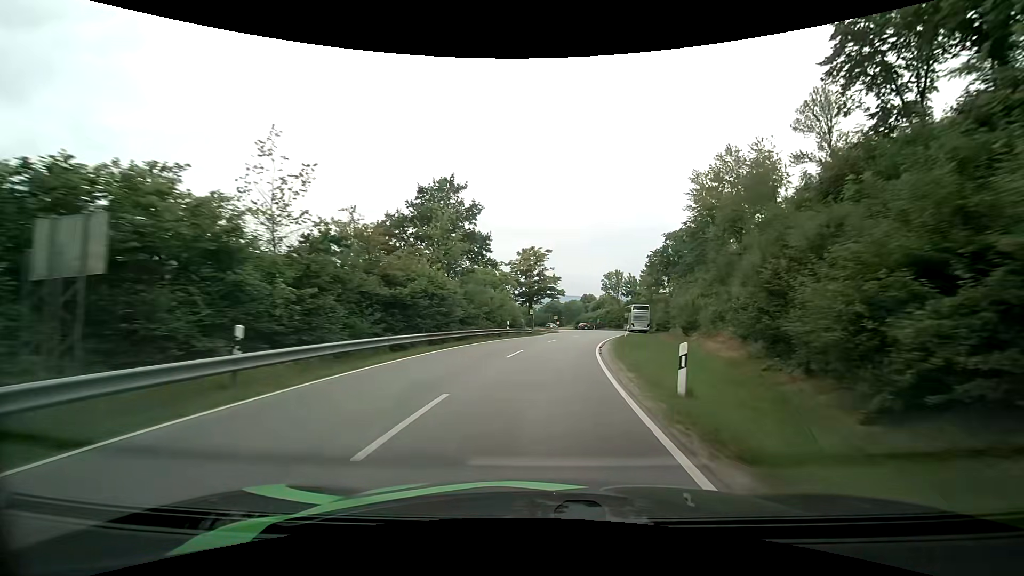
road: tertiary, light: Day
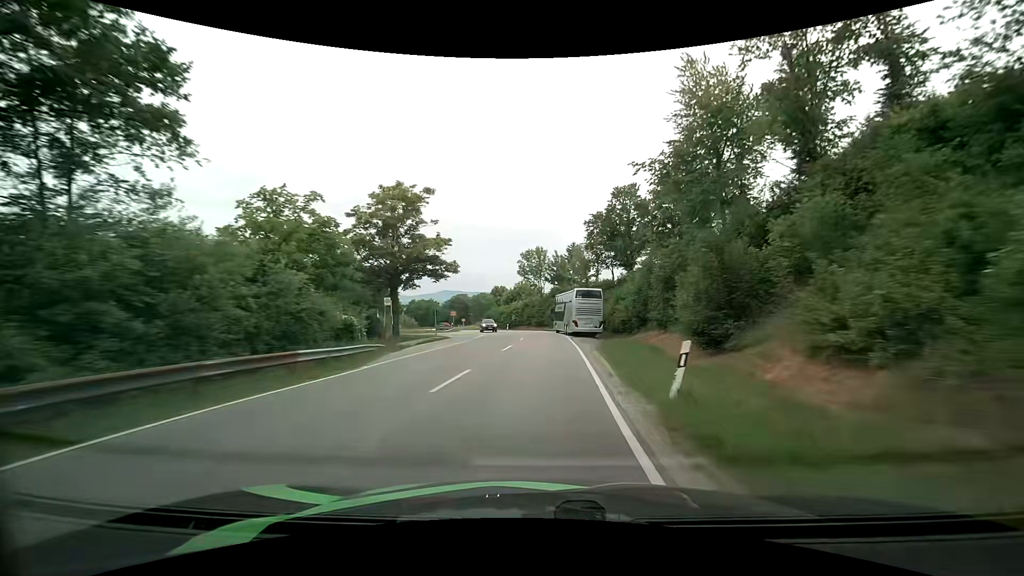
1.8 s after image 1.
(+3.0, +31.2) m; +11°
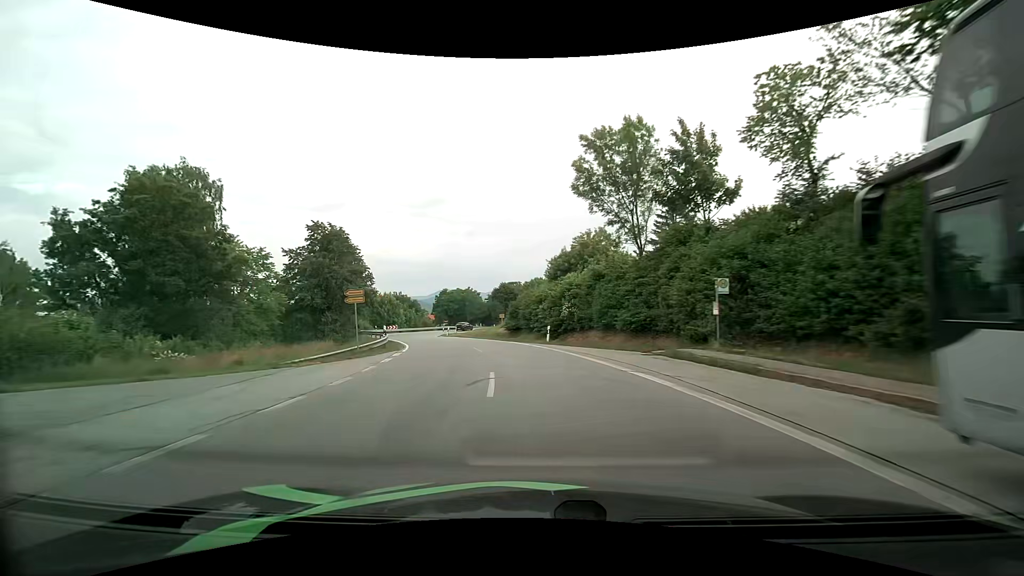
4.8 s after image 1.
(-0.8, +49.1) m; -7°
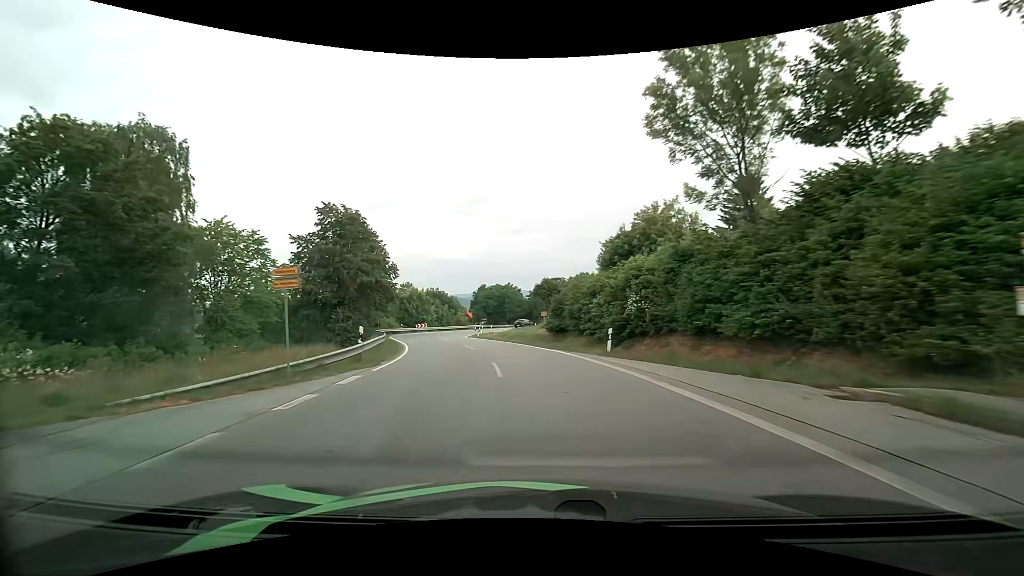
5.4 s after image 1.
(-0.5, +9.3) m; -5°
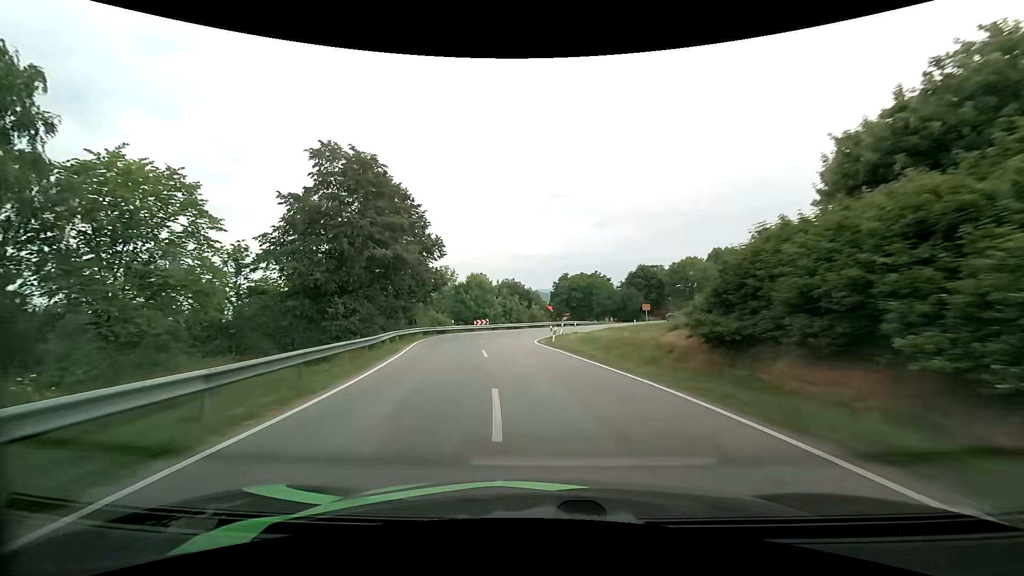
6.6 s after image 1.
(-1.6, +18.2) m; -10°
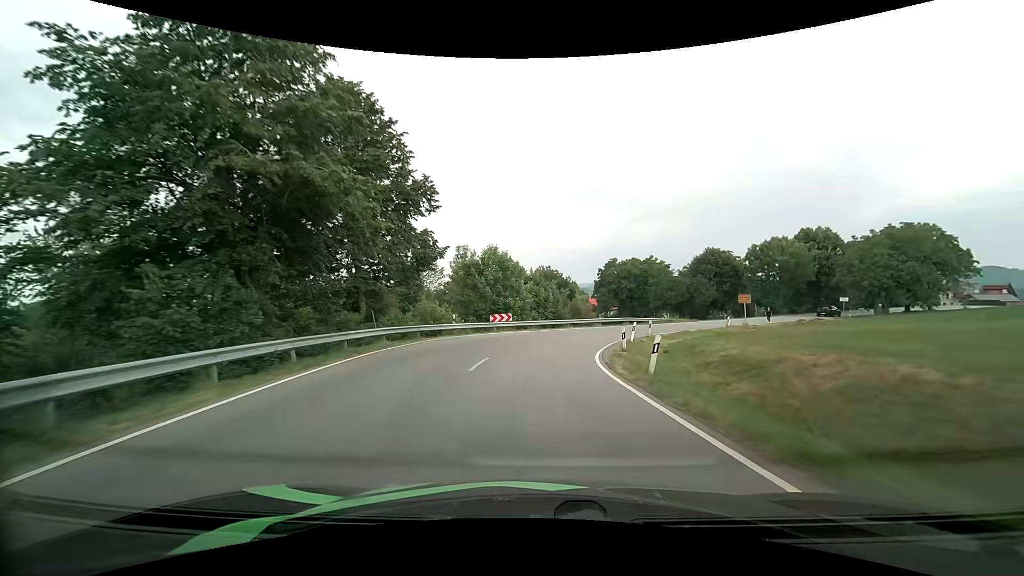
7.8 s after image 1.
(-0.9, +17.5) m; -5°
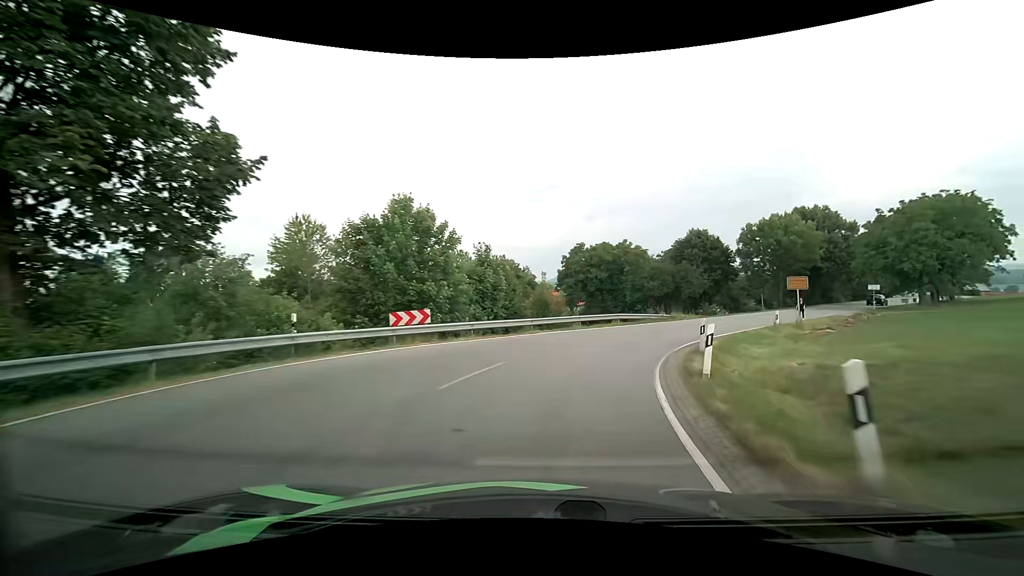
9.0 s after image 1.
(+0.5, +15.3) m; +5°
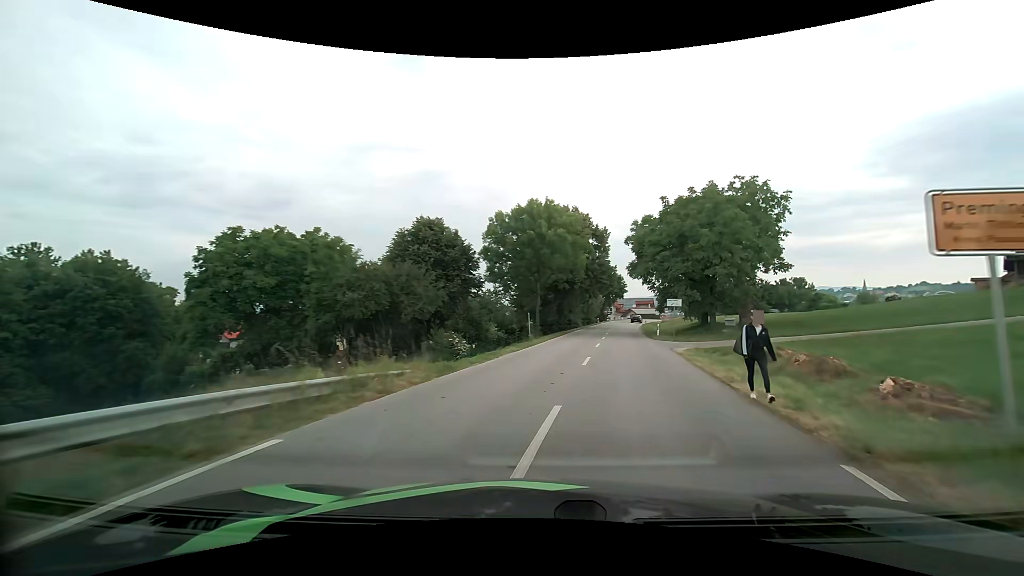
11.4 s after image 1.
(+6.6, +25.8) m; +30°
(+1, +10) (+3, +20) (+5, +30) (+7, +39) (+8, +49) (+10, +59) (+12, +69) (+15, +79) (+17, +88) (+20, +98) m
